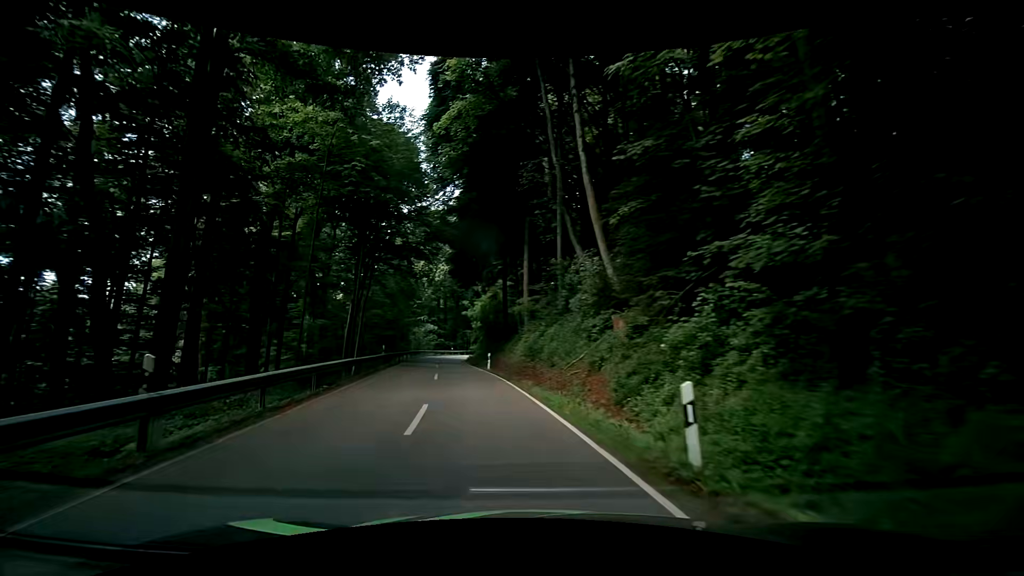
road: secondary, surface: asphalt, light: Day
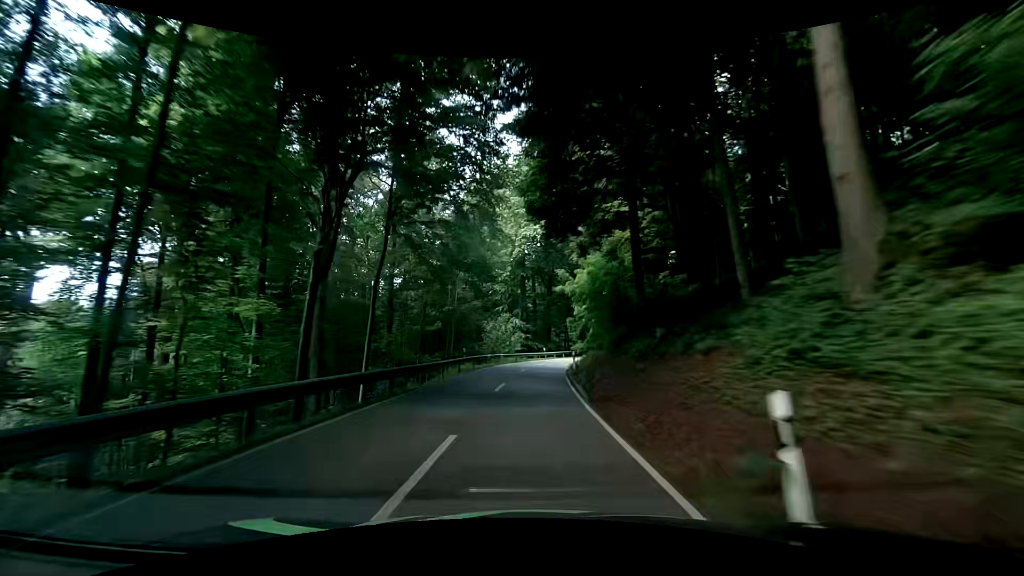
(-5.7, +27.6) m; -15°
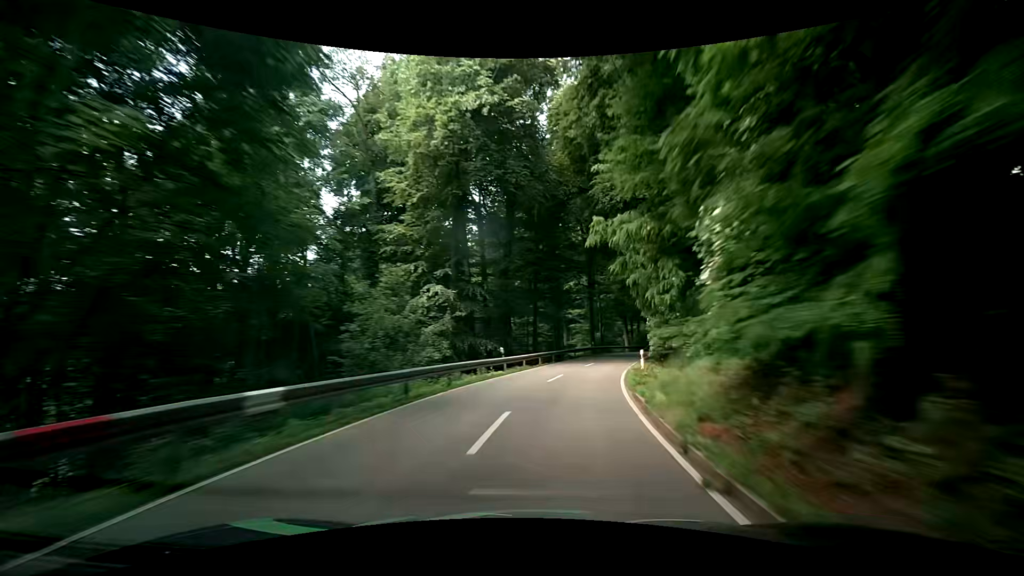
(+0.1, +33.9) m; +4°
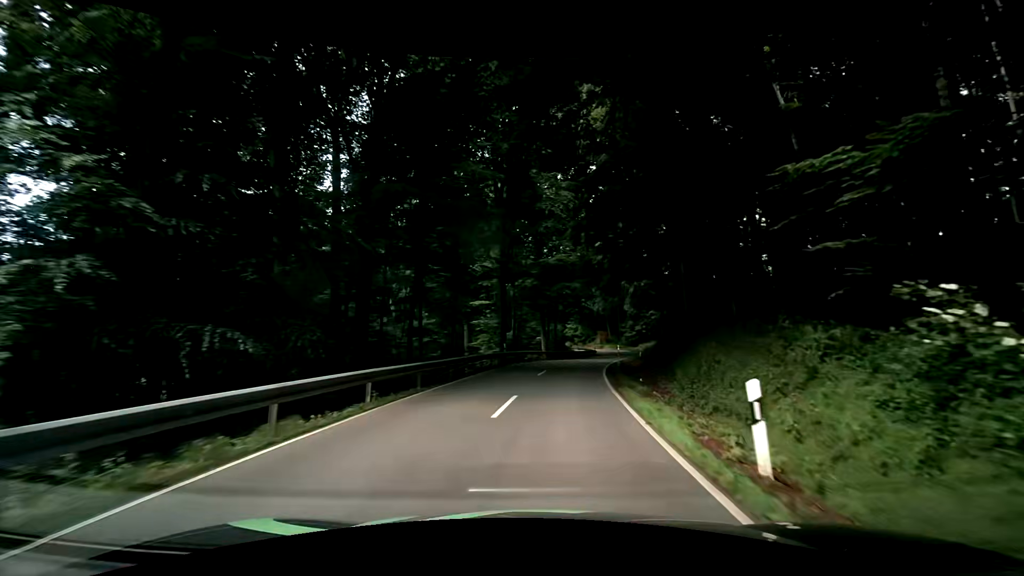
(+0.9, +20.9) m; +9°
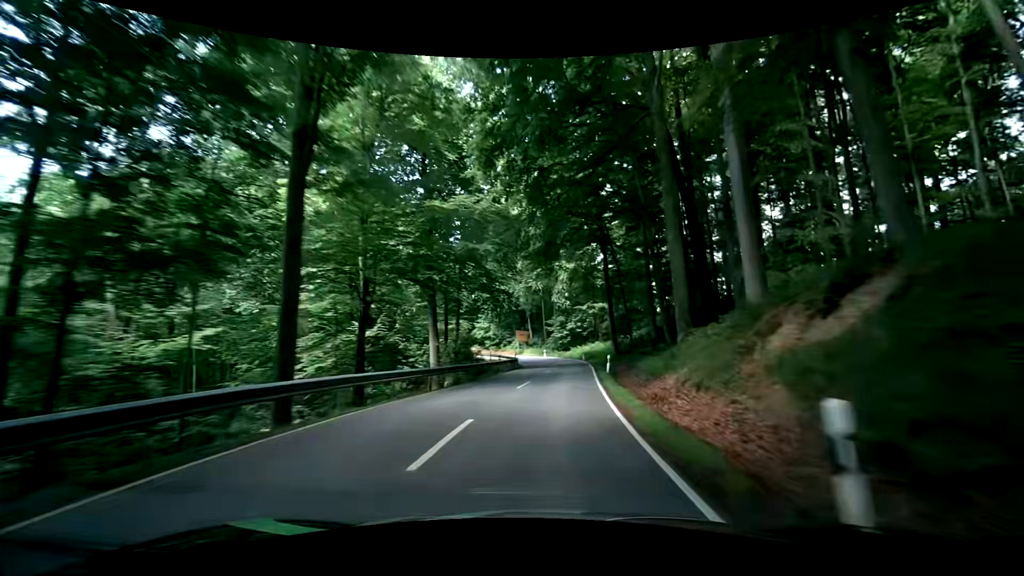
(+2.4, +27.6) m; +11°
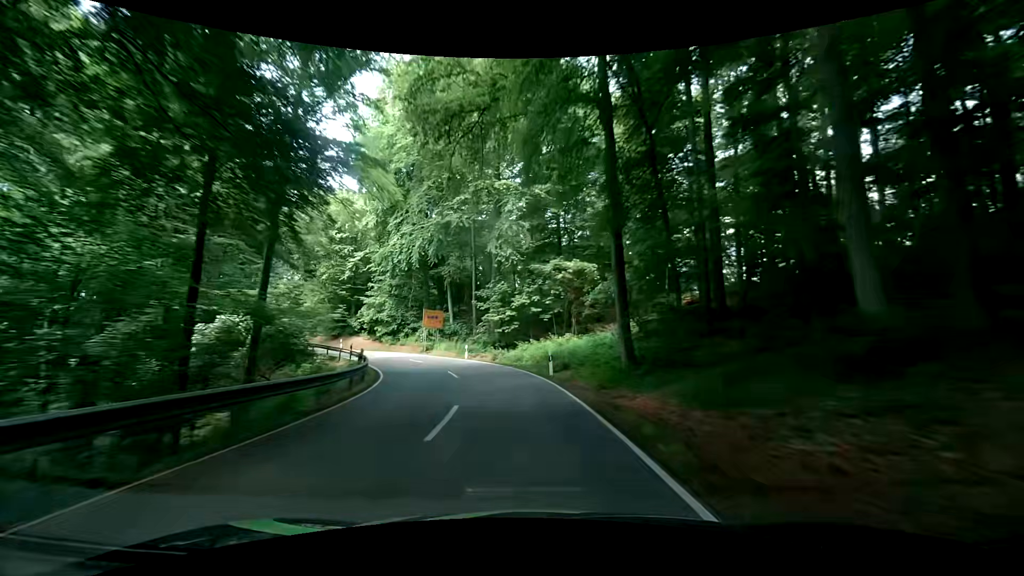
(+2.4, +34.3) m; +7°
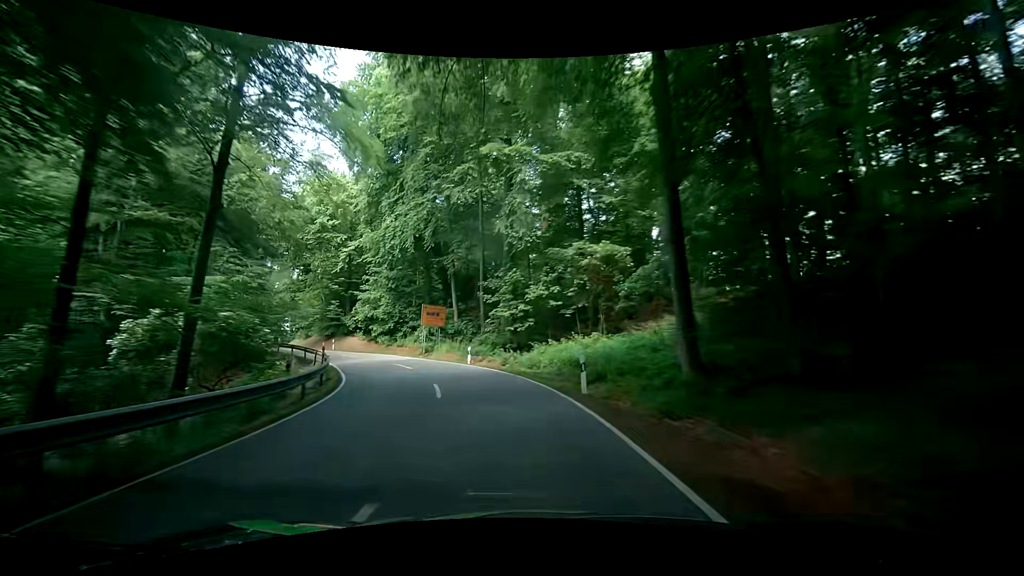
(-0.1, +6.9) m; 0°
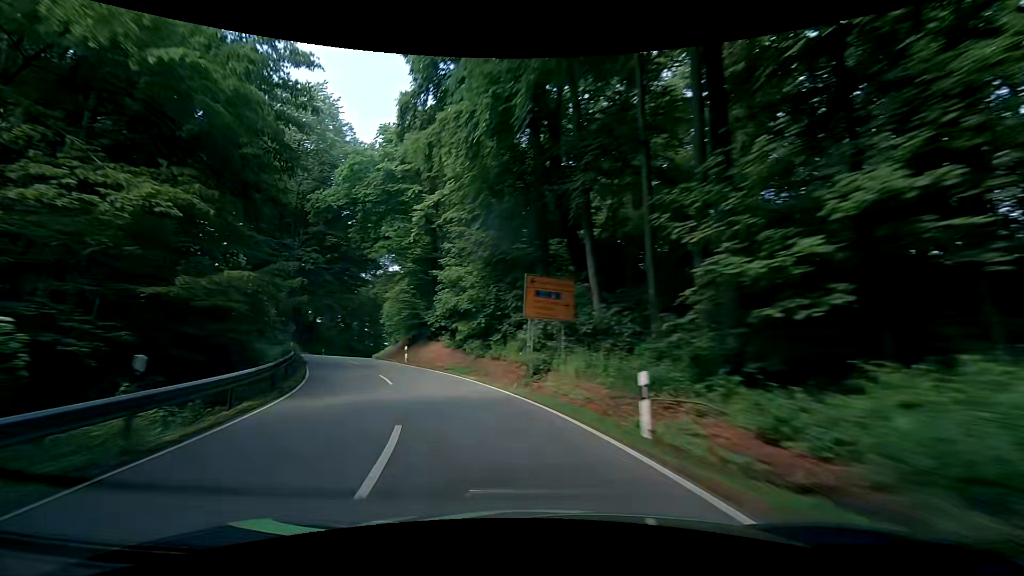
(-2.8, +19.7) m; -16°
